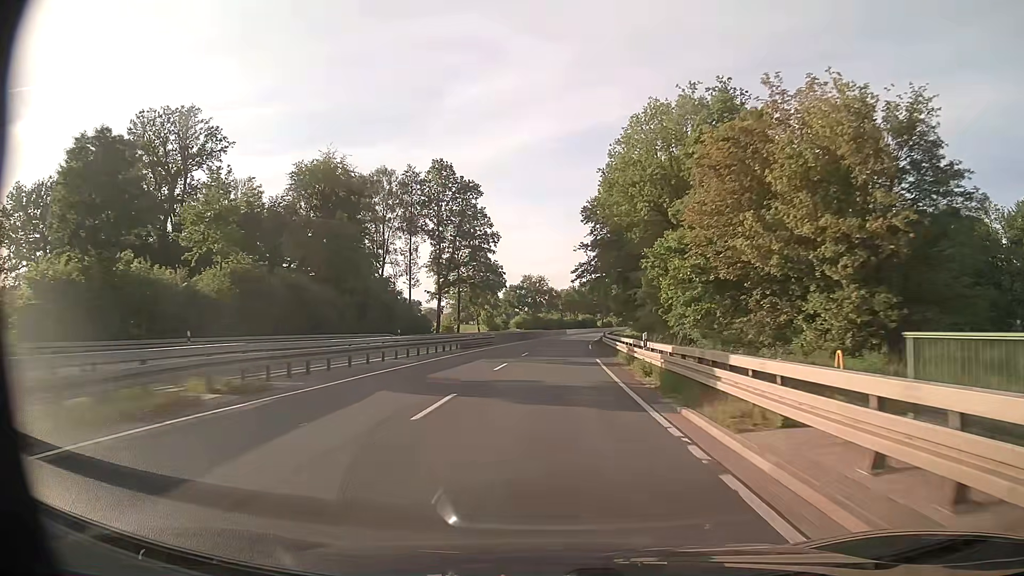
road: trunk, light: Day
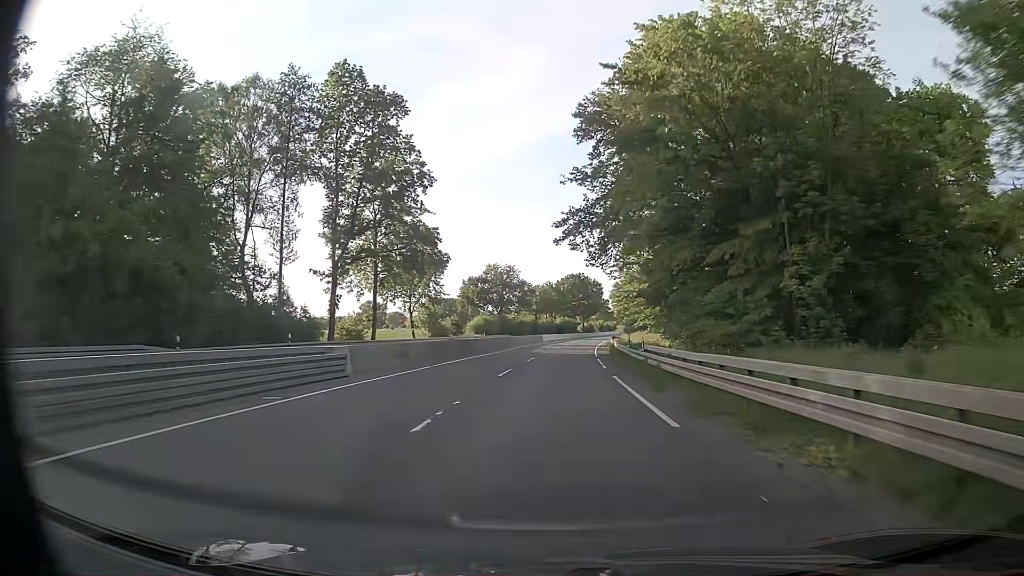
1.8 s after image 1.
(+0.6, +37.1) m; +2°
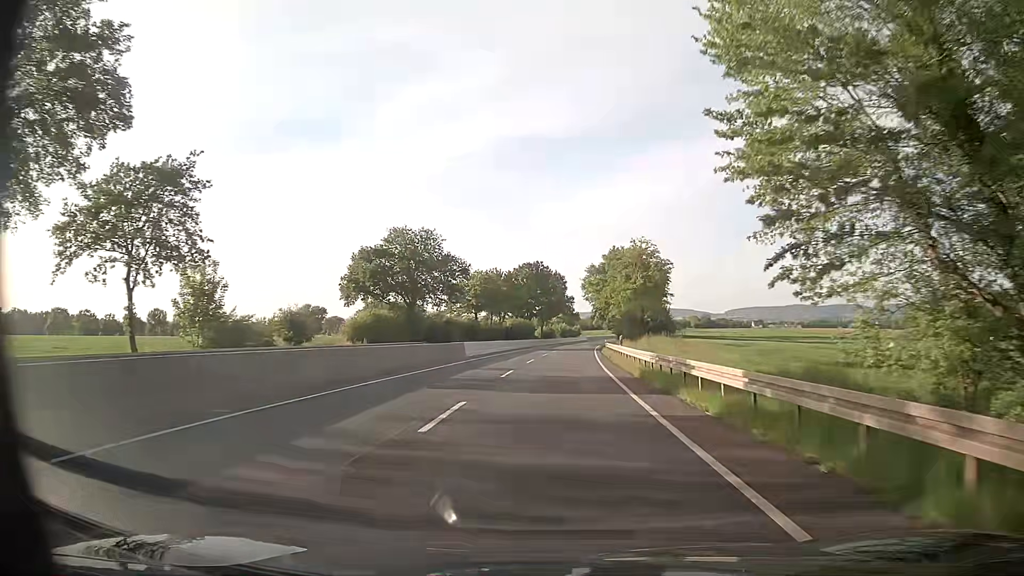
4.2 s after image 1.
(+1.7, +48.4) m; +4°
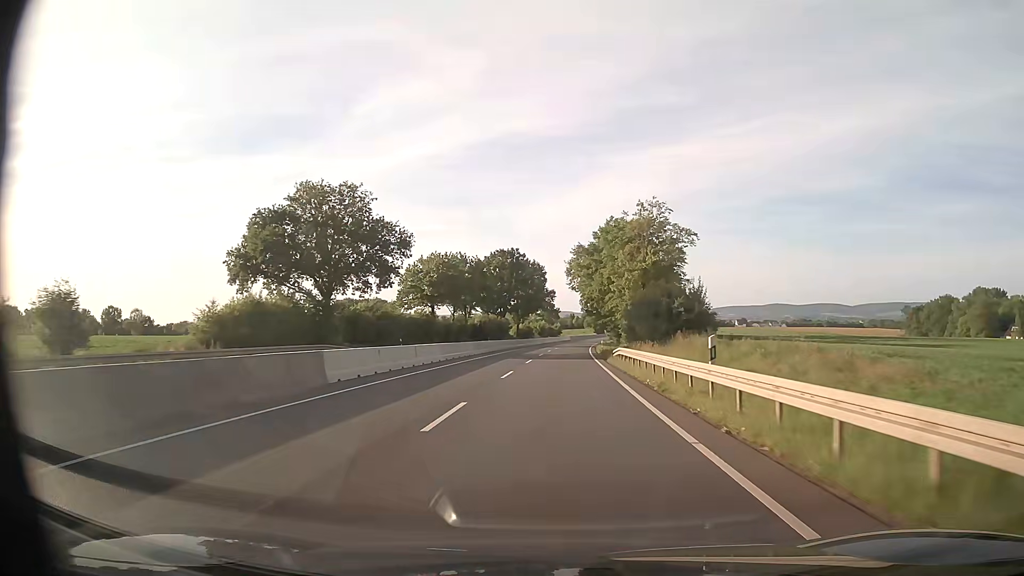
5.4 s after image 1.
(+0.3, +23.9) m; +1°
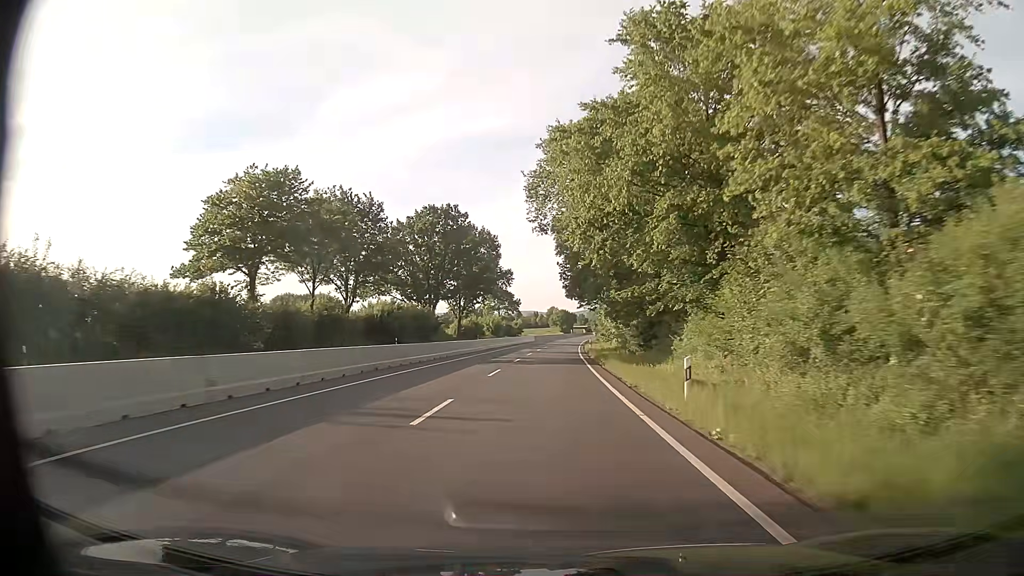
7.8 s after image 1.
(+1.5, +48.0) m; +3°
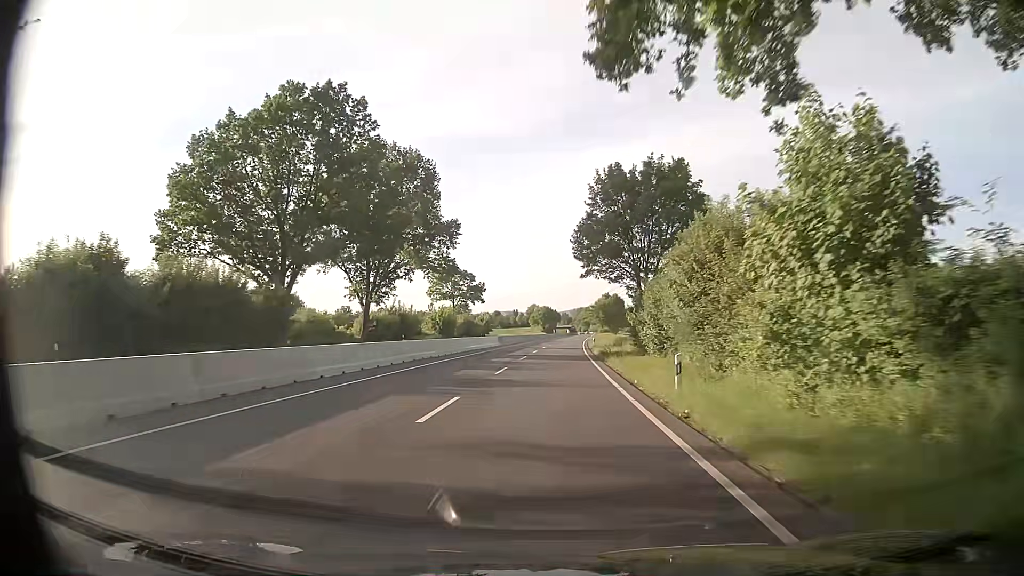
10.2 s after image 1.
(+0.6, +48.7) m; +2°
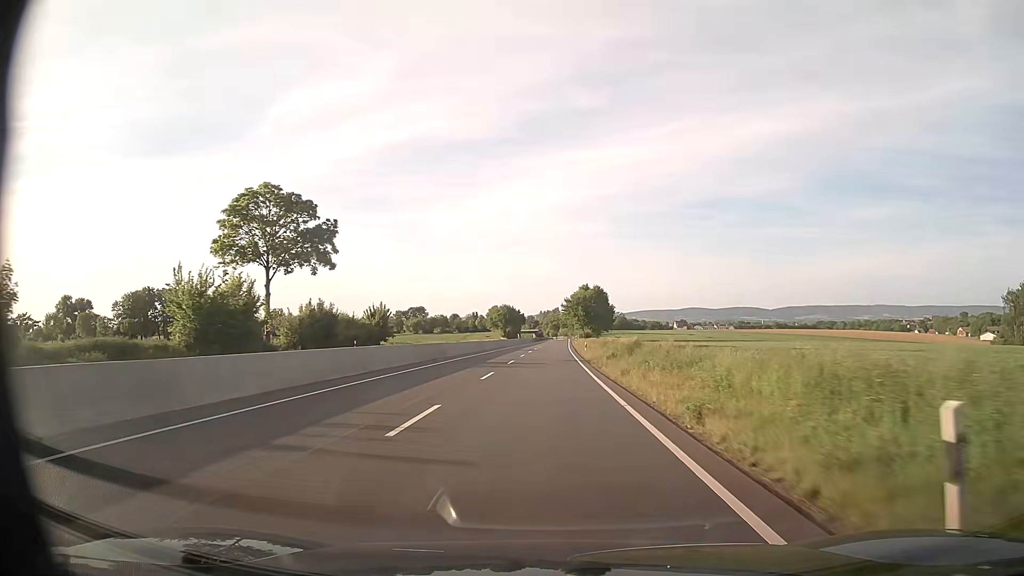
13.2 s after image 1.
(+1.6, +62.0) m; +3°
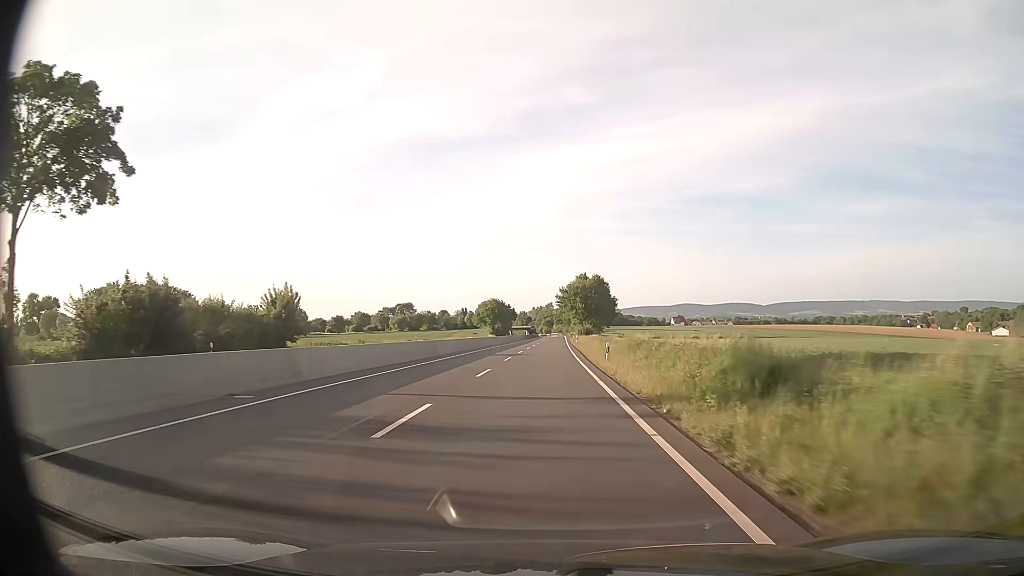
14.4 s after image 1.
(+0.1, +24.6) m; +1°
(0, +10) (0, +20) (0, +30) (0, +40) (0, +50) (0, +60) (+1, +70) (+1, +80) (+1, +90) (+1, +100) m
